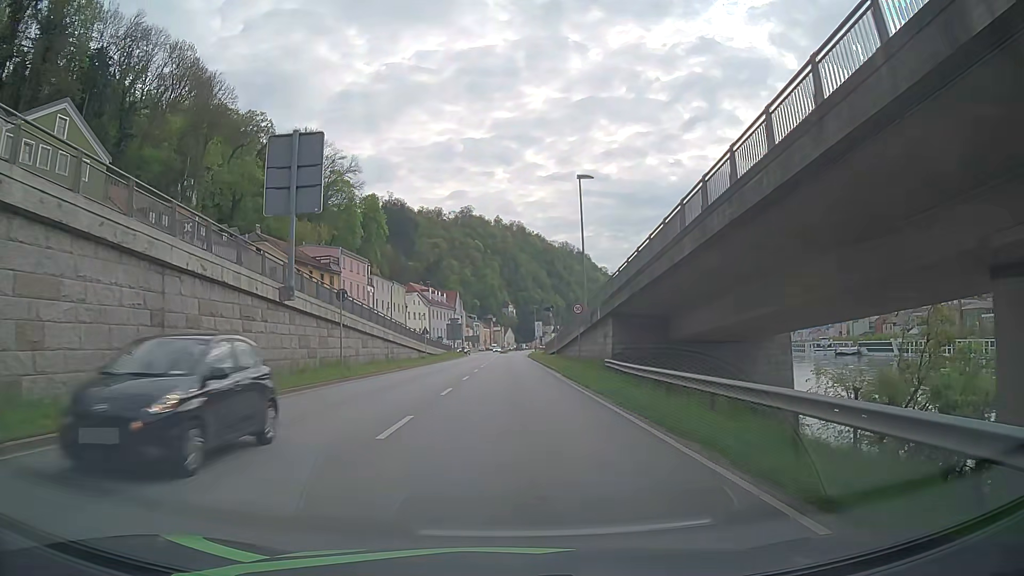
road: primary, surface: asphalt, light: Day
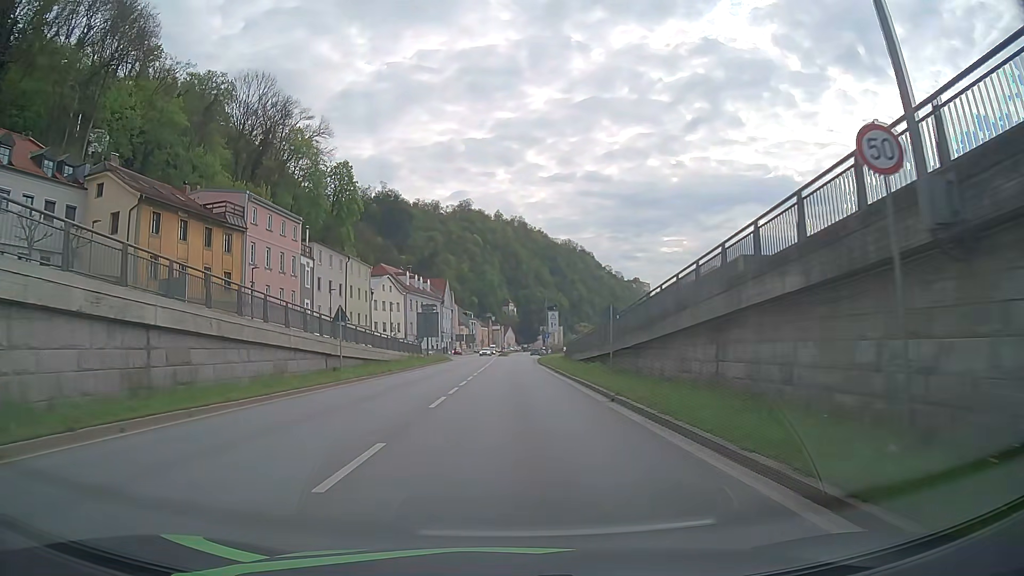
(0.0, +30.7) m; 0°
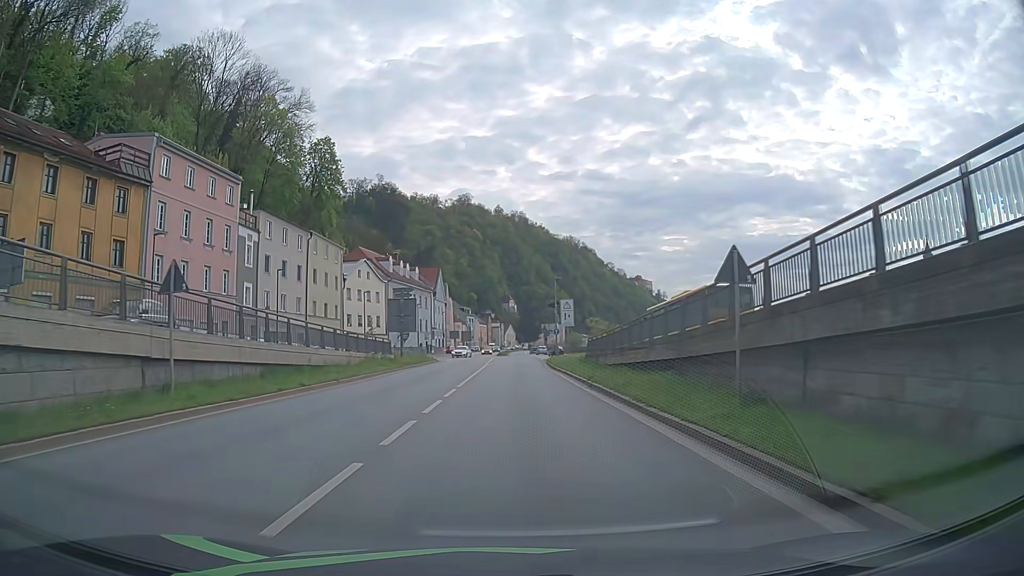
(0.0, +15.3) m; 0°
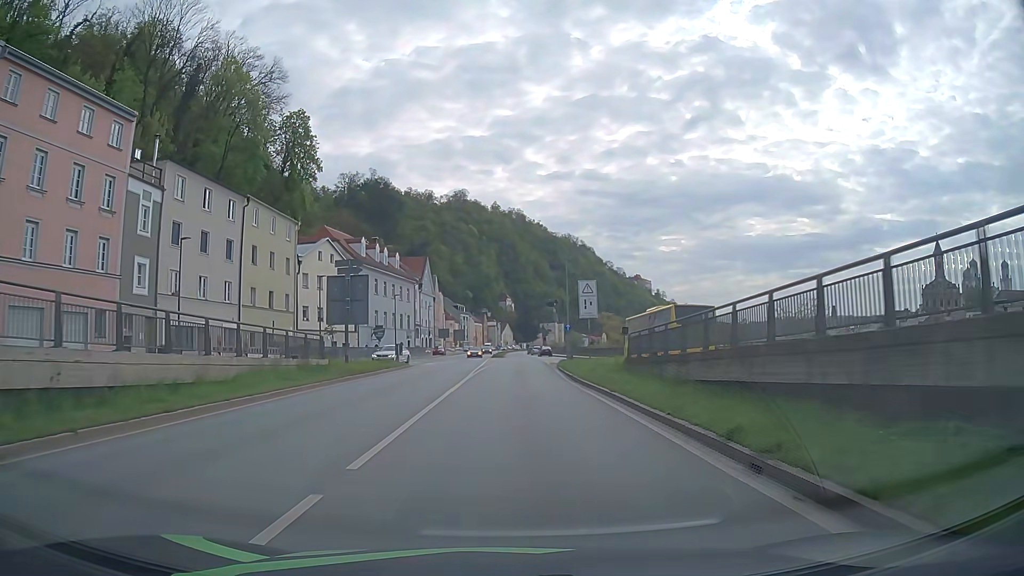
(0.0, +15.3) m; 0°
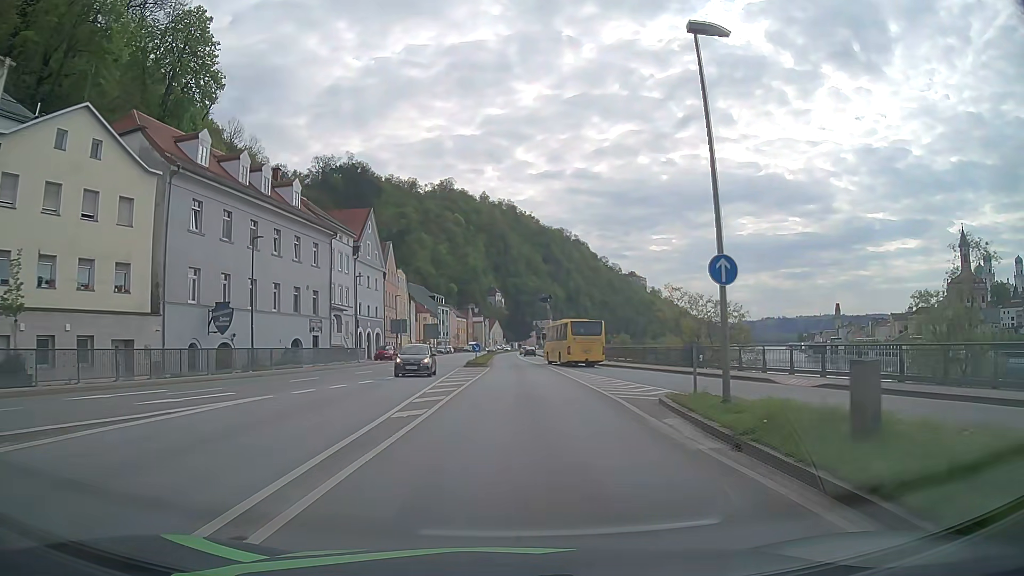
(+0.5, +38.0) m; +1°
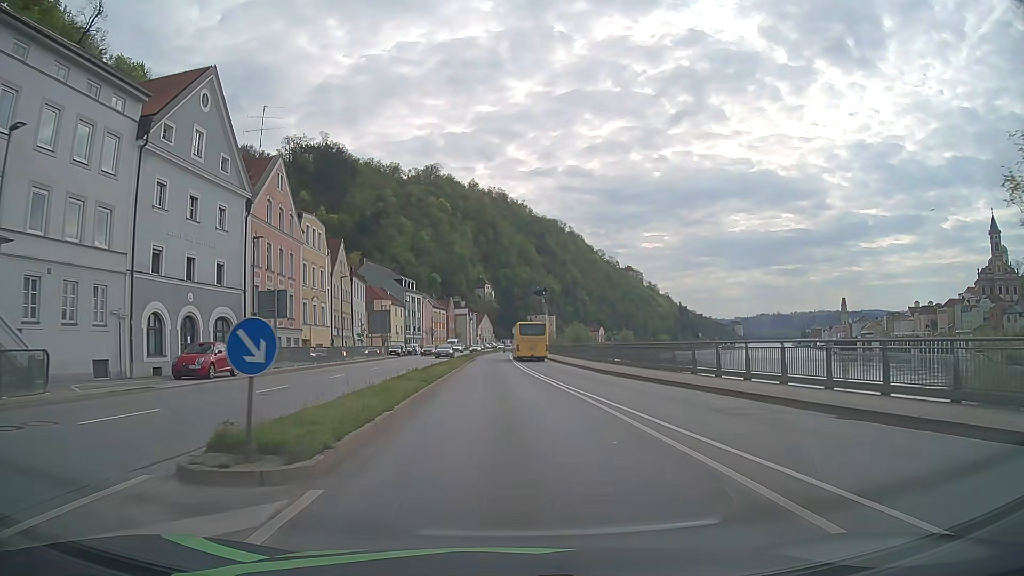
(+0.6, +38.1) m; +1°
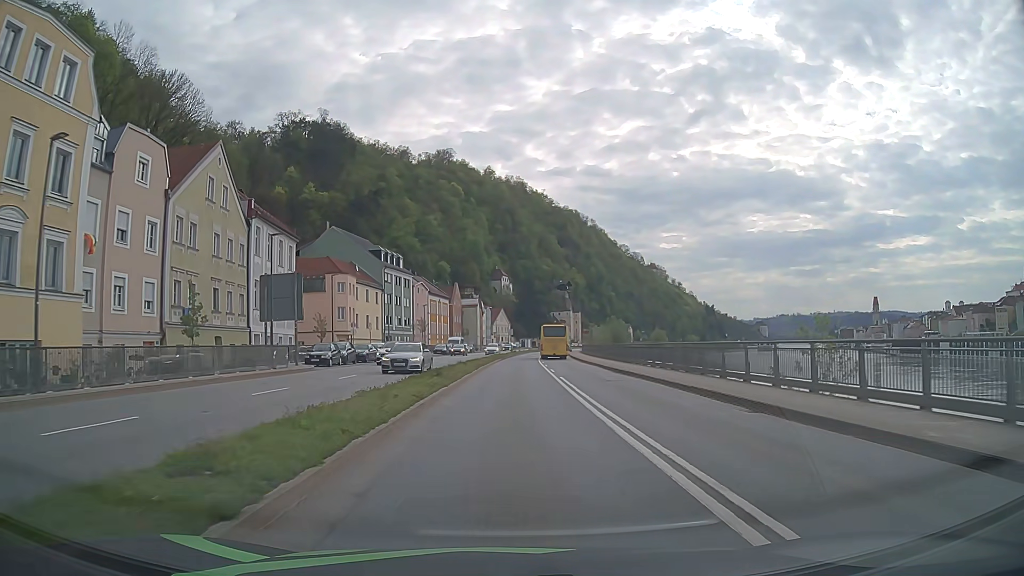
(-0.9, +38.1) m; -2°
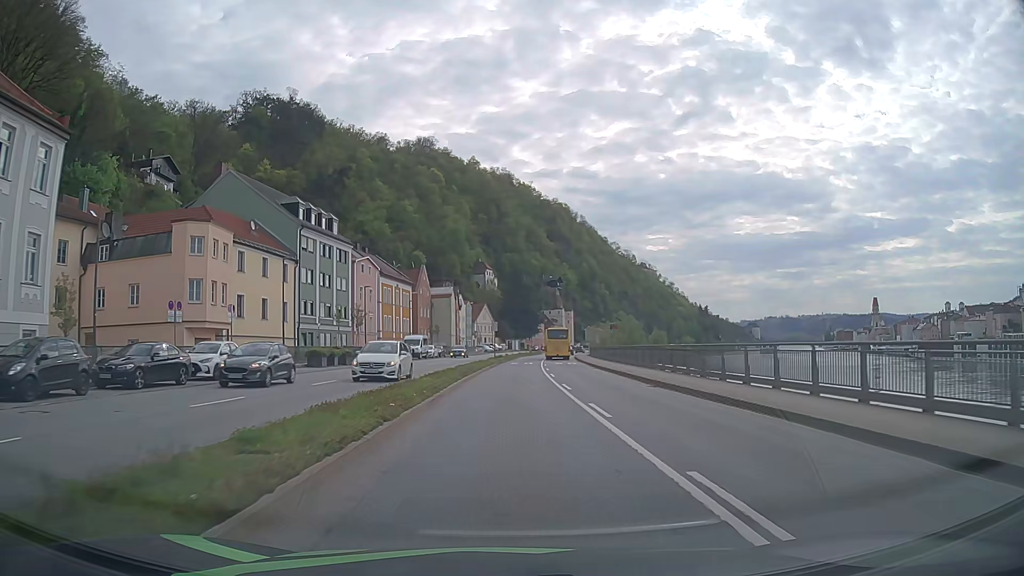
(+0.3, +30.5) m; +1°
(0, +10) (0, +20) (0, +30) (+1, +40) (+1, +50) (+1, +60) (+2, +70) (+3, +80) (+4, +90) (+5, +100) m
